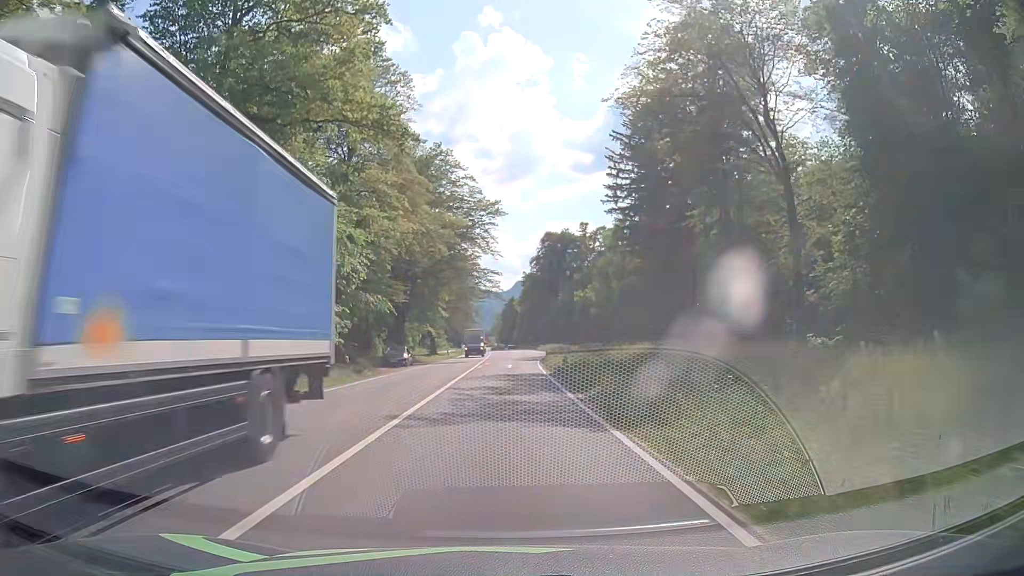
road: primary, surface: asphalt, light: Day
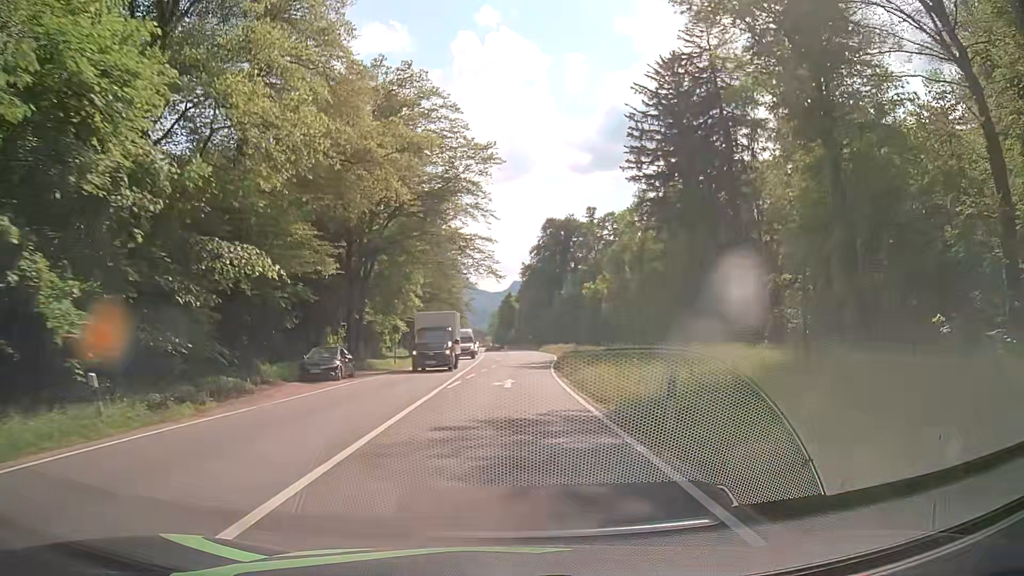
(0.0, +18.3) m; 0°
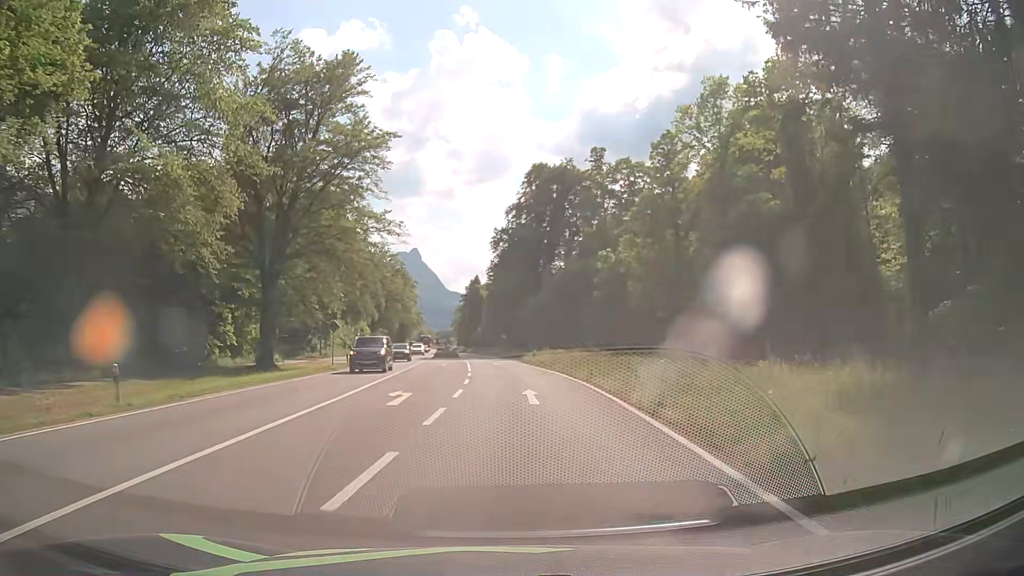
(+1.2, +45.6) m; +2°
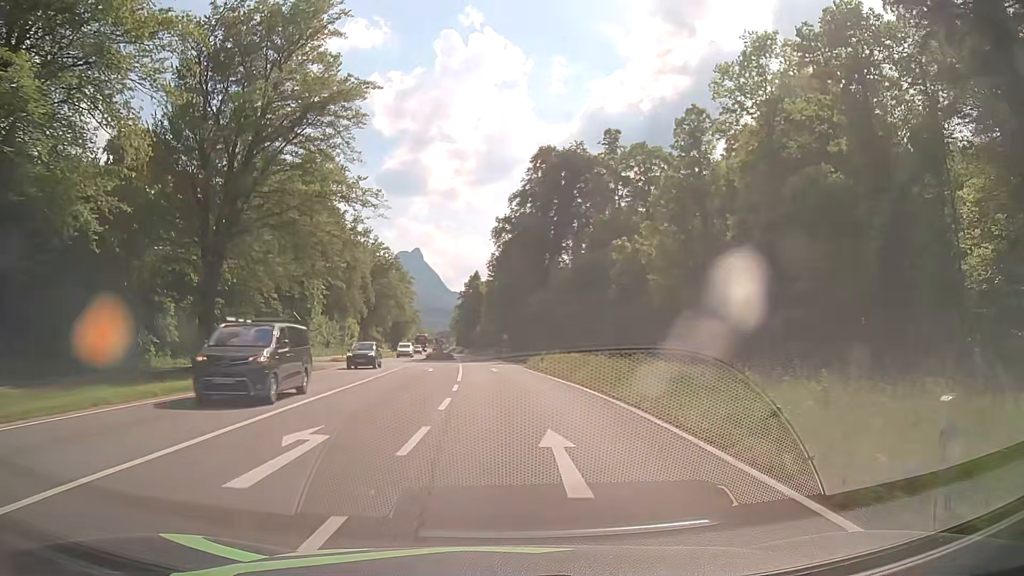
(0.0, +9.1) m; 0°
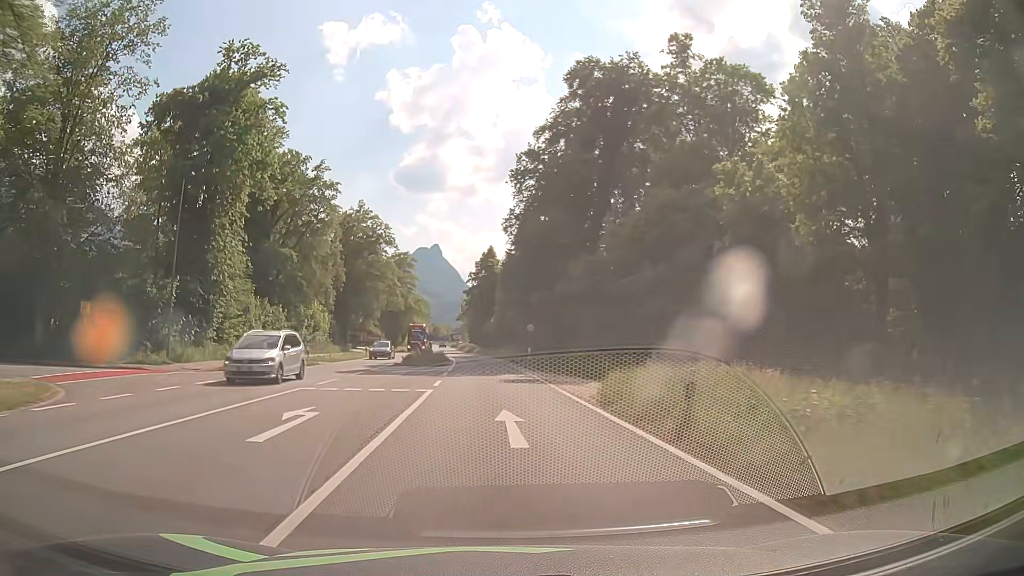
(-0.5, +27.3) m; -2°
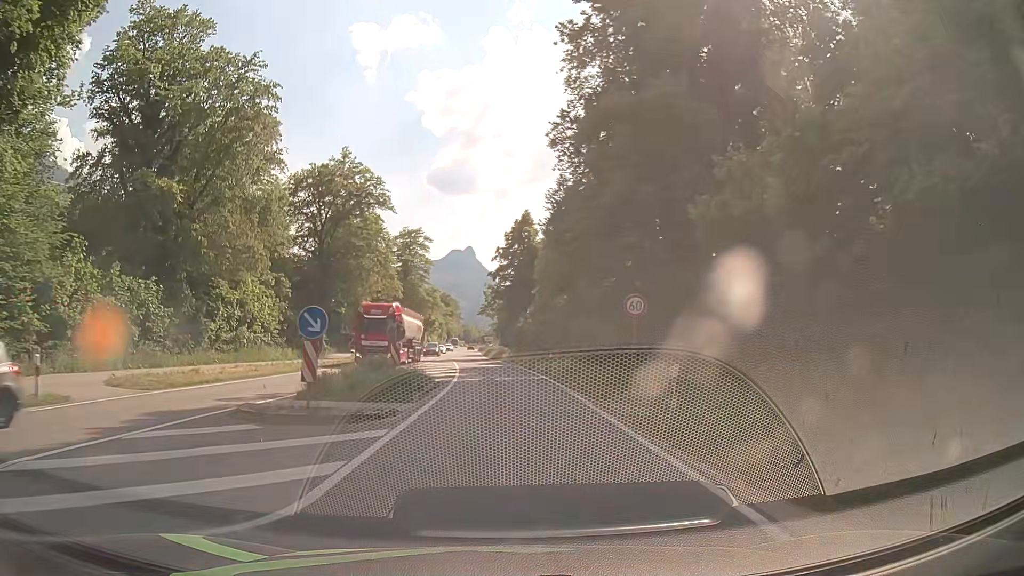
(-0.6, +27.4) m; -3°
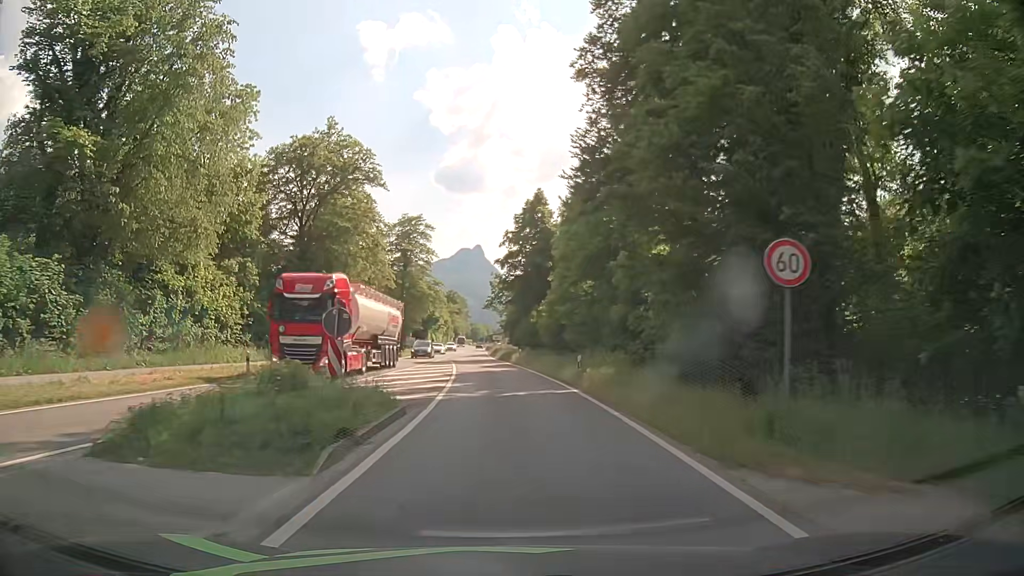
(0.0, +9.1) m; -1°
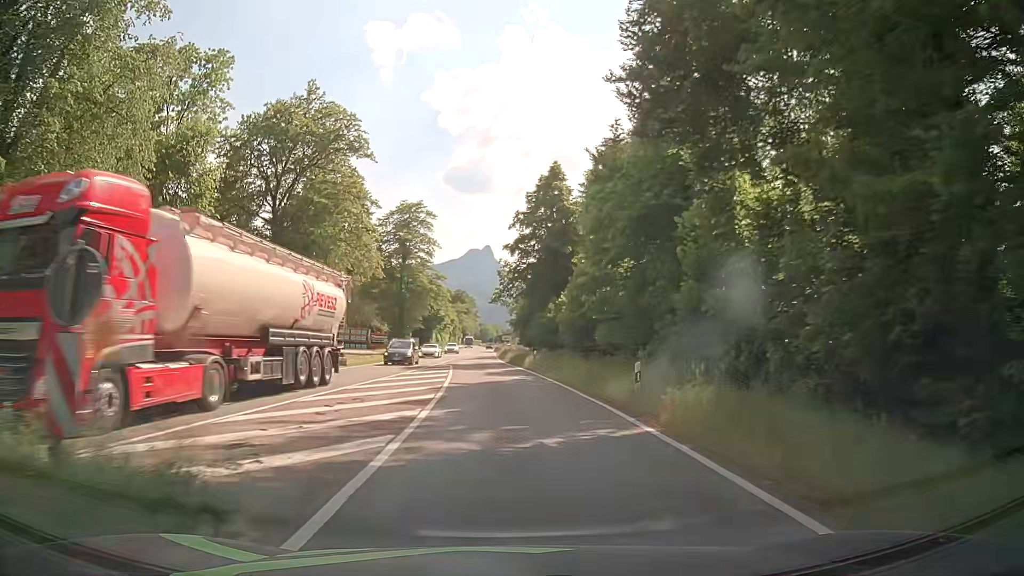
(-0.1, +9.1) m; -1°
(0, +10) (0, +20) (-1, +30) (-1, +40) (-2, +50) (-2, +60) (-2, +70) (-2, +80) (-3, +90) (-3, +100) m
